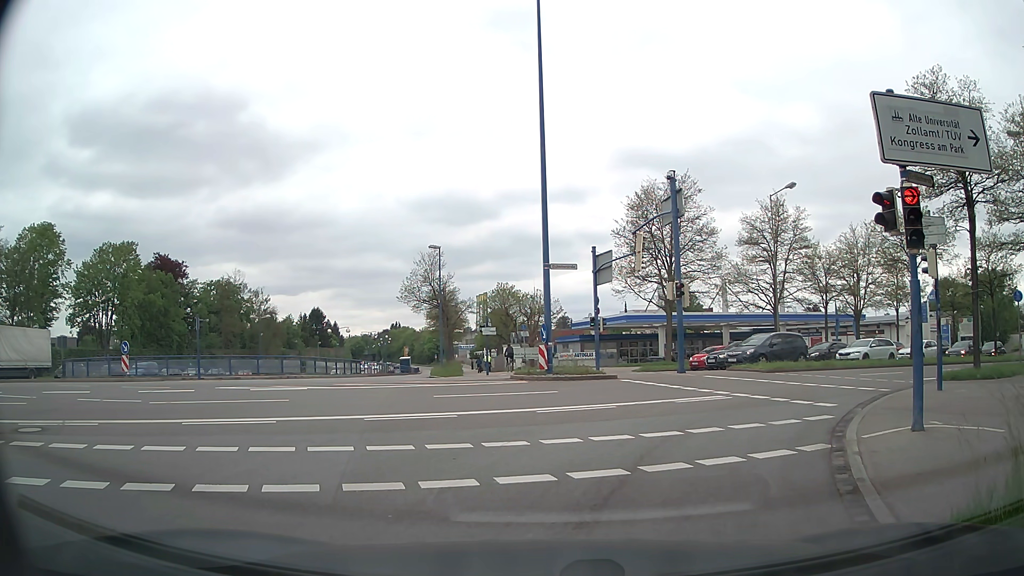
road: trunk_link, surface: asphalt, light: Day
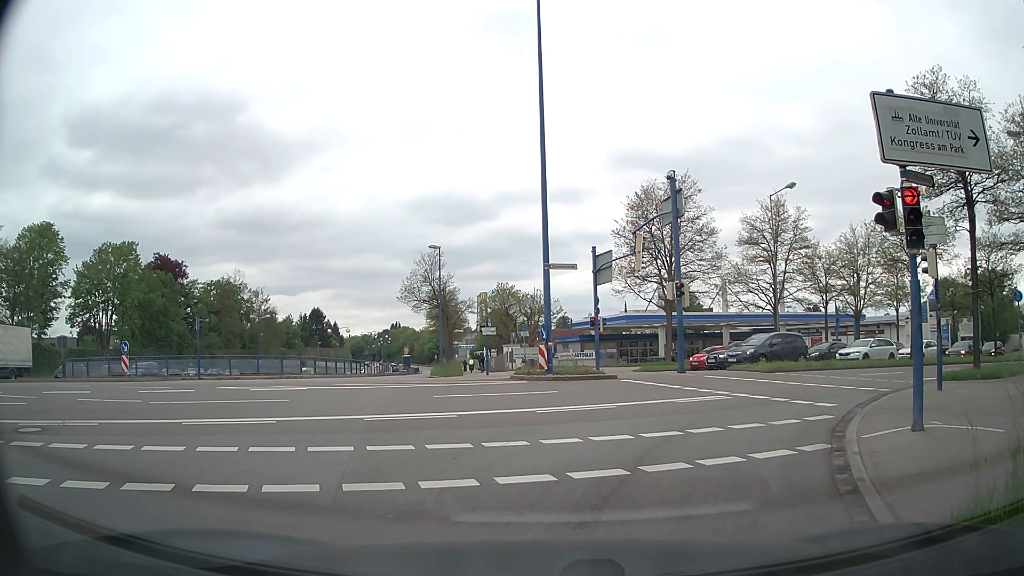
(0.0, 0.0) m; 0°
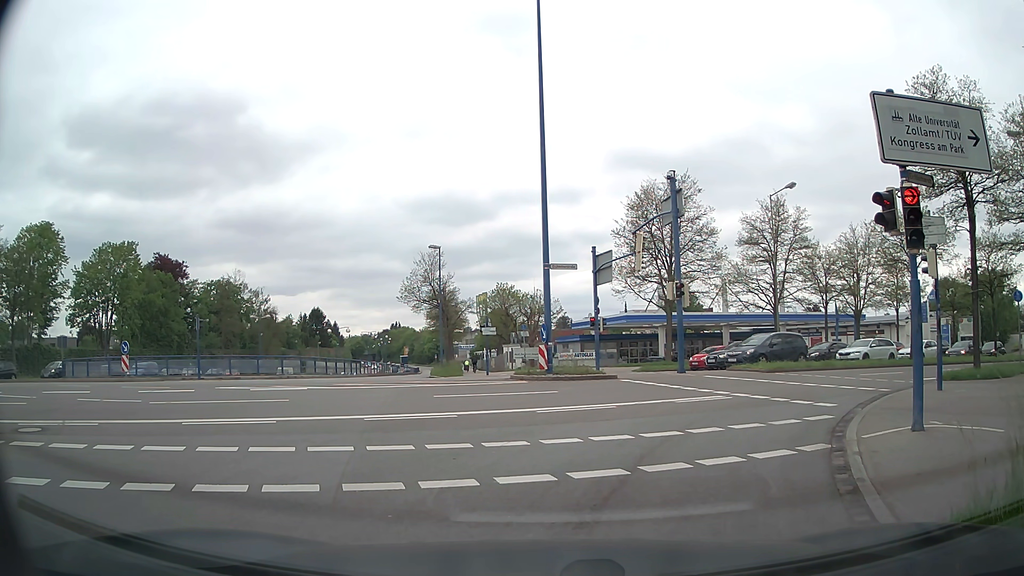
(0.0, 0.0) m; 0°
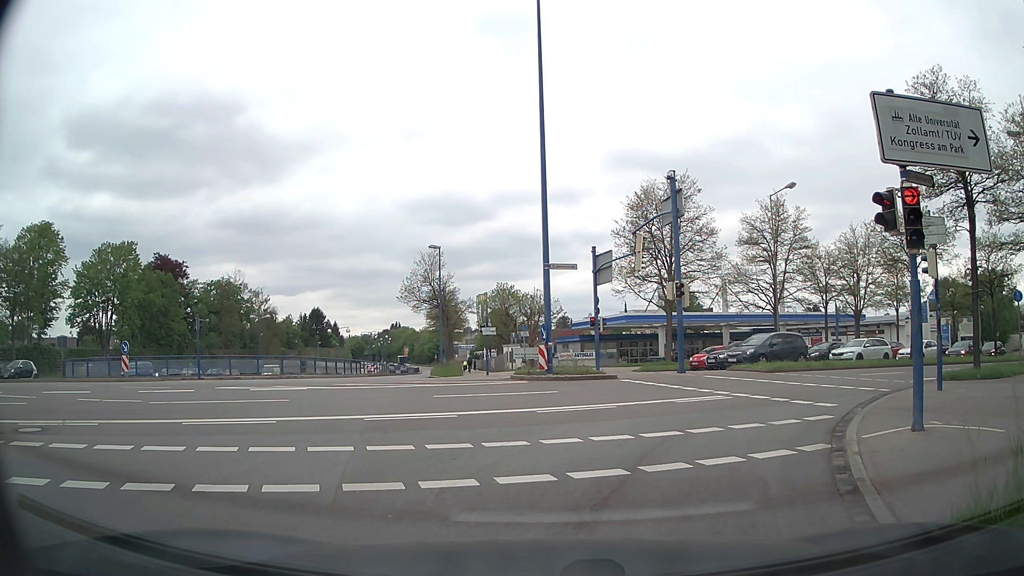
(0.0, 0.0) m; 0°
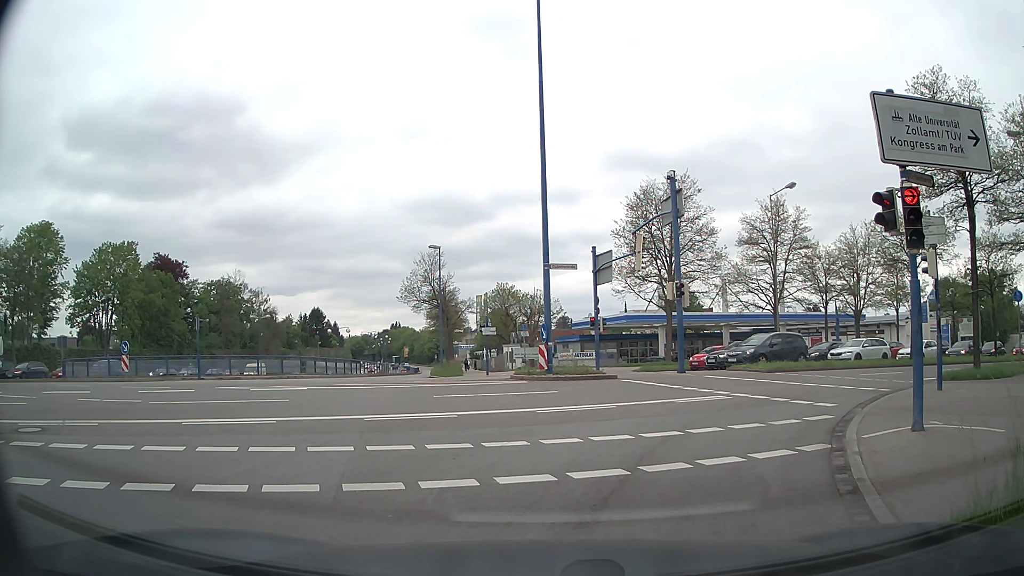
(0.0, 0.0) m; 0°
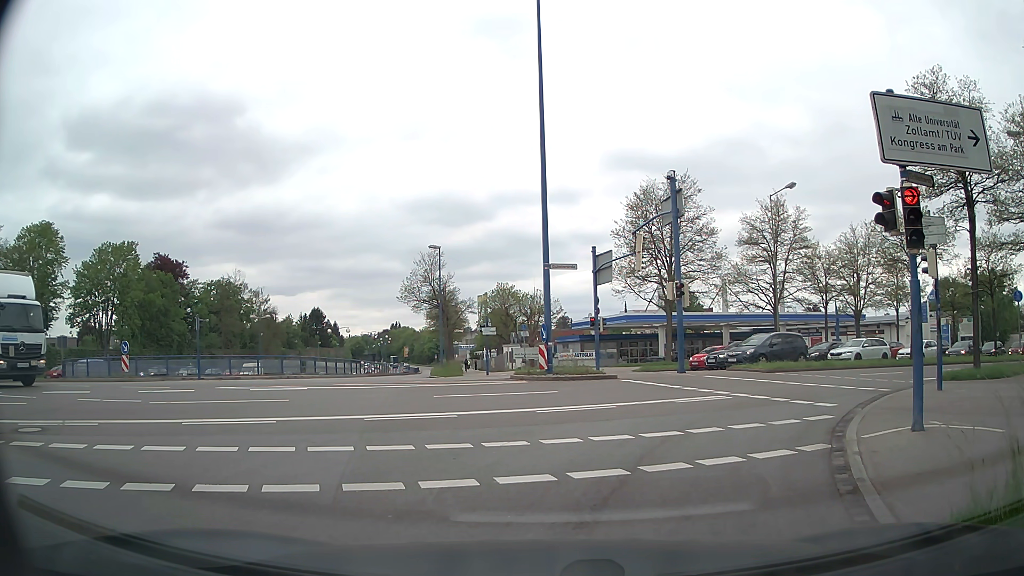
(0.0, 0.0) m; 0°
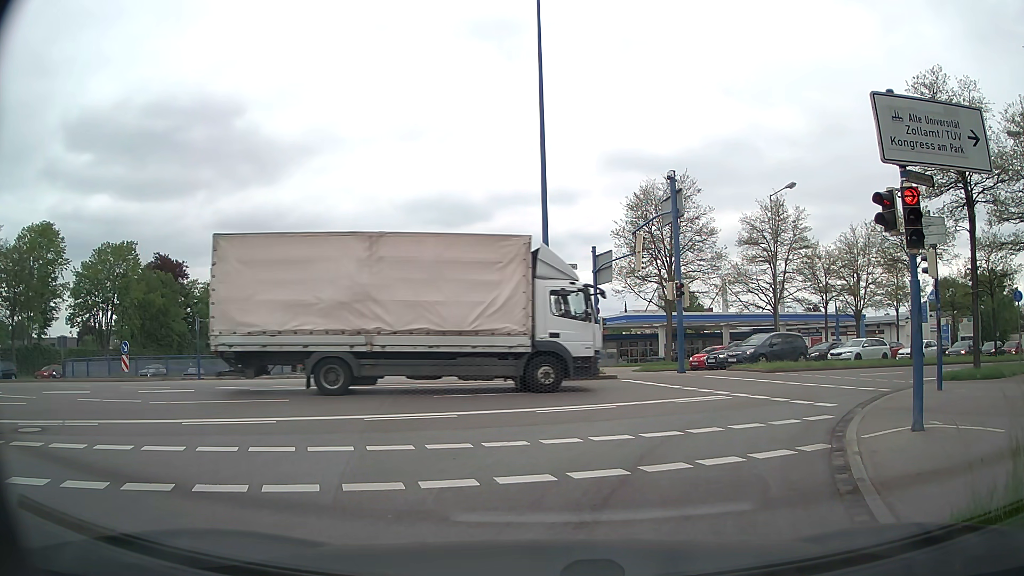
(0.0, 0.0) m; 0°
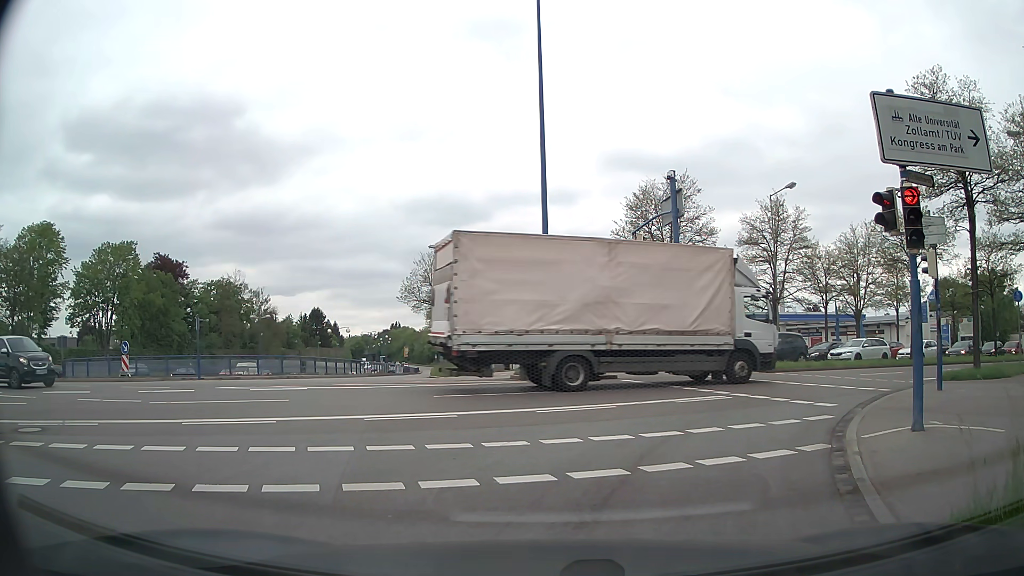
(0.0, 0.0) m; 0°
(+1, +10) (+6, +18) (+14, +25) (+22, +31) (+31, +36) (+39, +41) (+47, +46) (+56, +52) (+64, +58) (+72, +64) m
